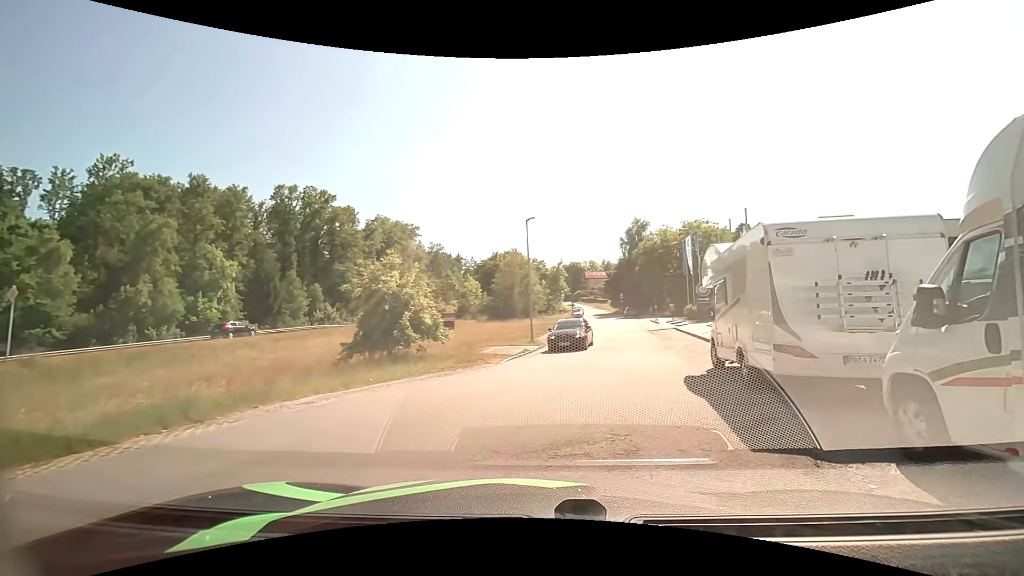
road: residential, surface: asphalt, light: Day
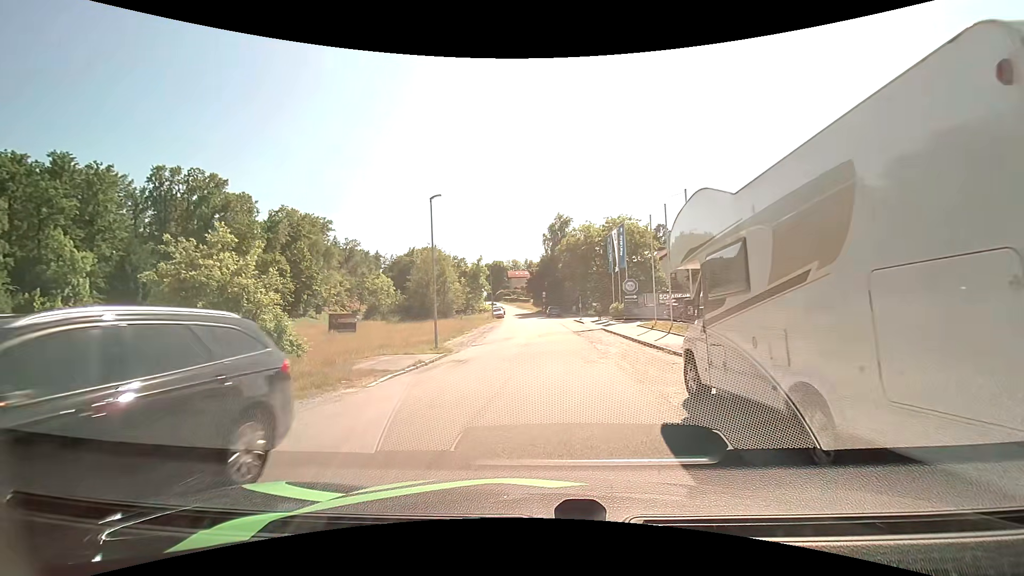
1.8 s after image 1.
(+0.5, +5.9) m; +7°
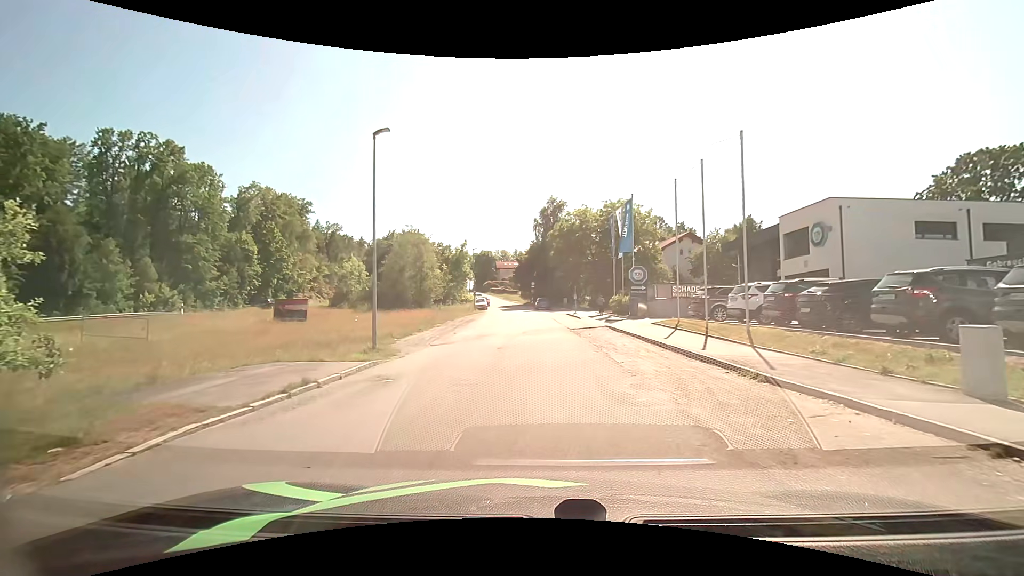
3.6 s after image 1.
(+0.1, +7.9) m; 0°
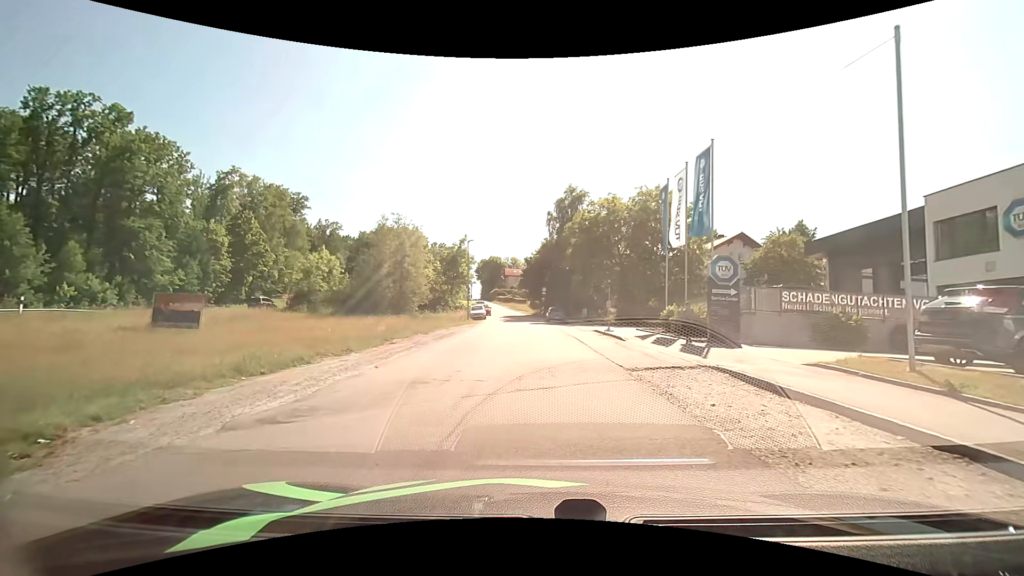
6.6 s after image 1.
(+0.2, +14.1) m; 0°
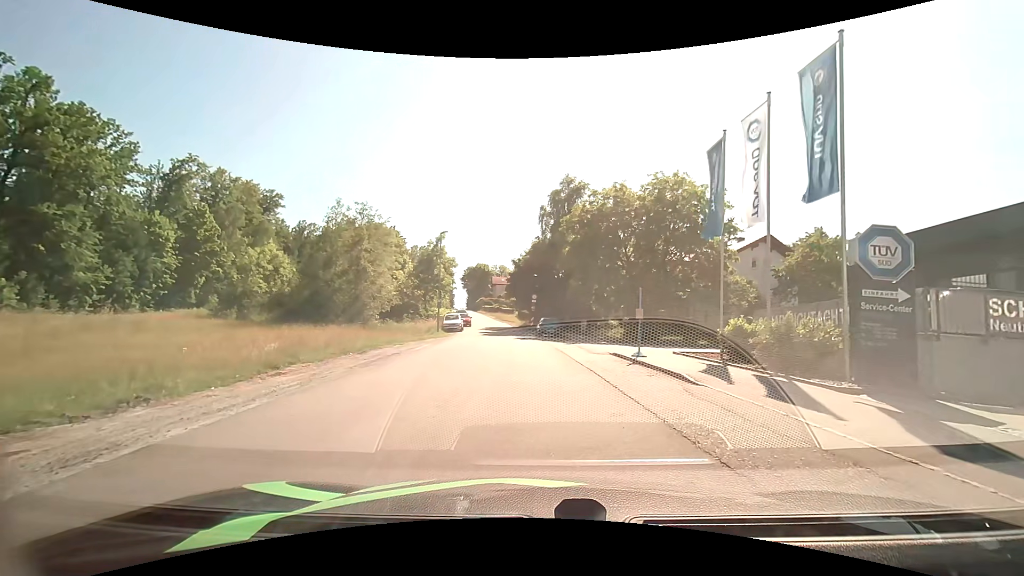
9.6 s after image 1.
(0.0, +9.7) m; +2°
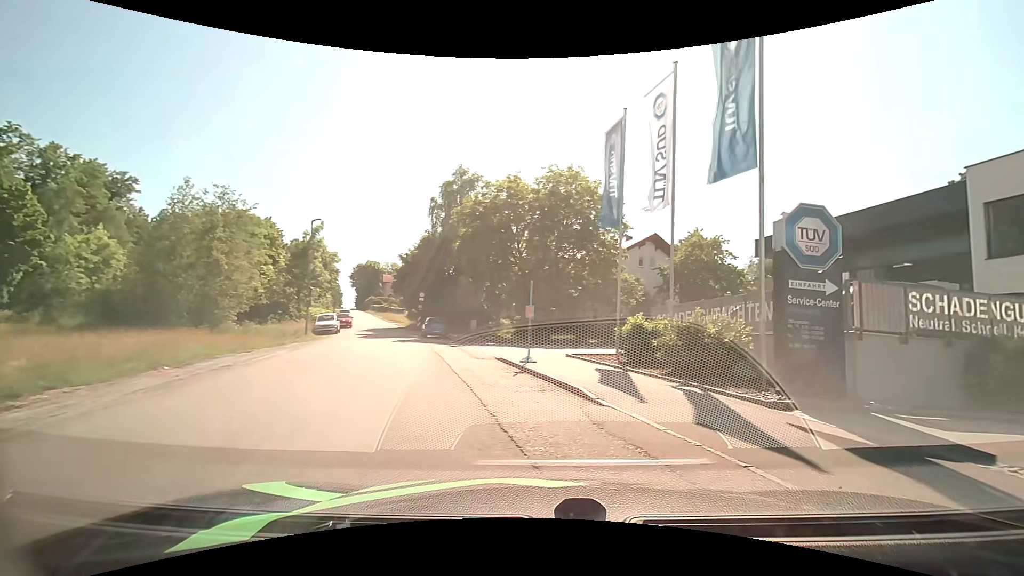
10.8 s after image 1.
(+0.3, +3.1) m; +11°
